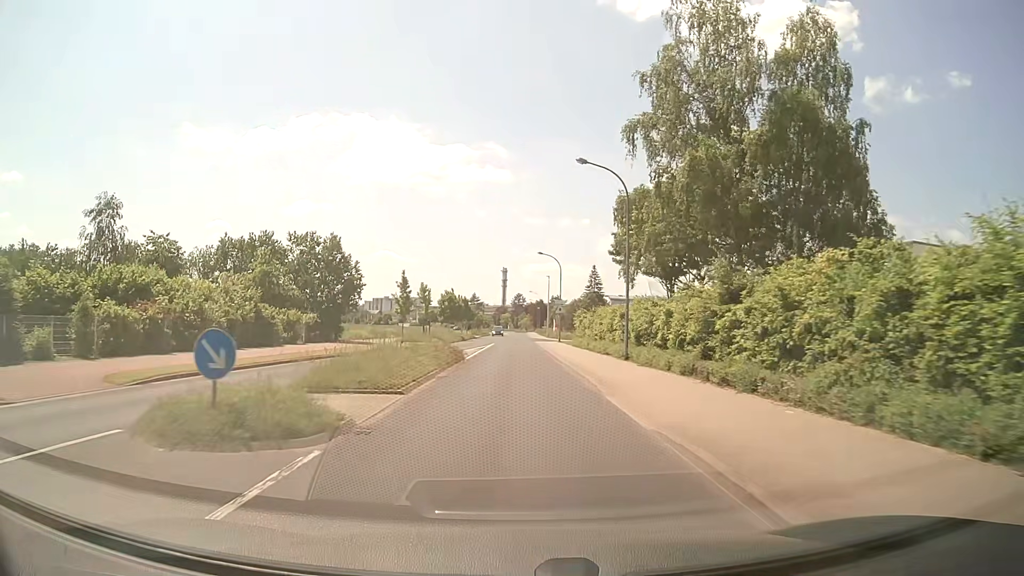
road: tertiary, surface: asphalt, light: Day
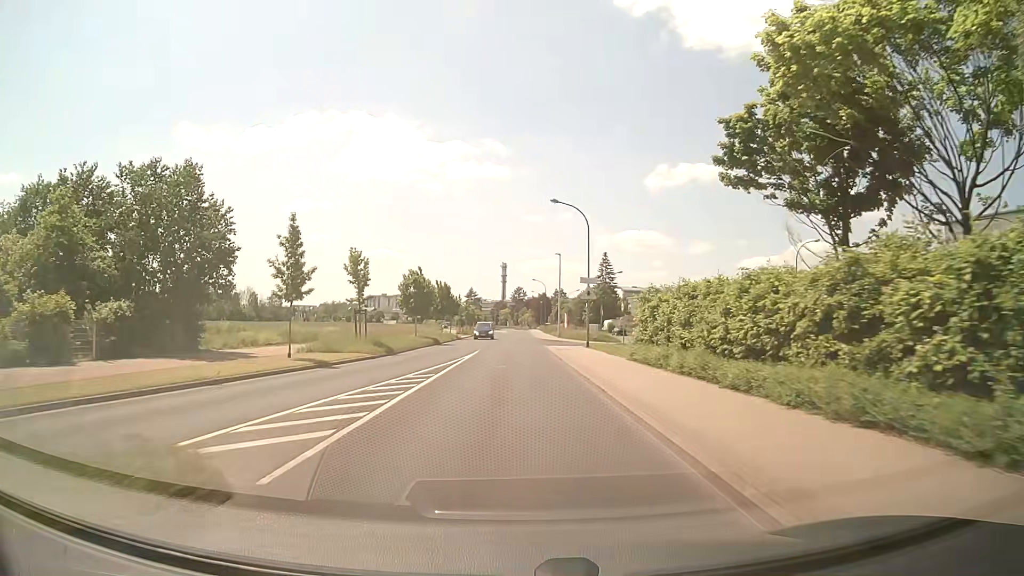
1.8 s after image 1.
(-0.1, +23.8) m; 0°
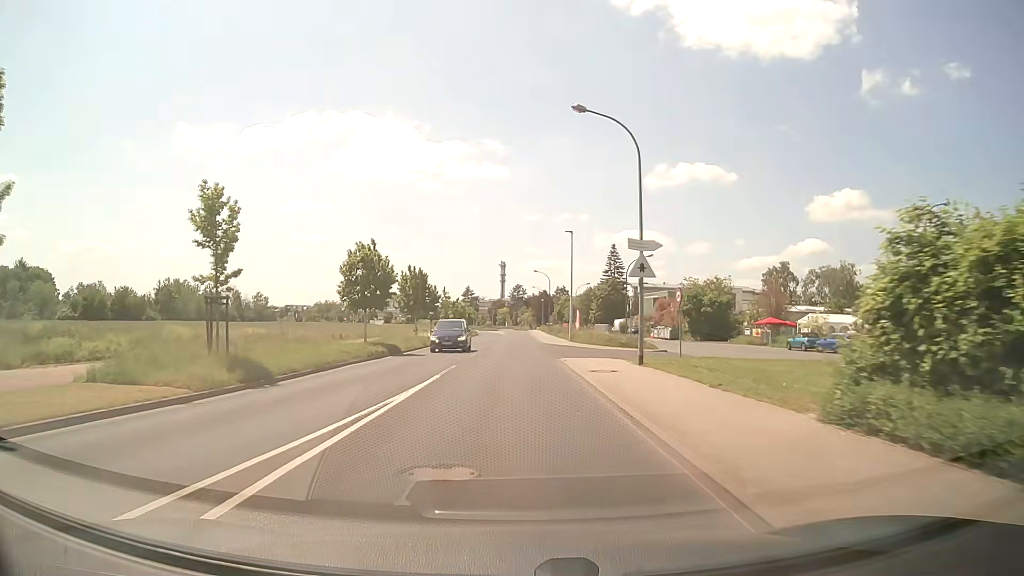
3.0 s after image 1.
(0.0, +15.9) m; 0°
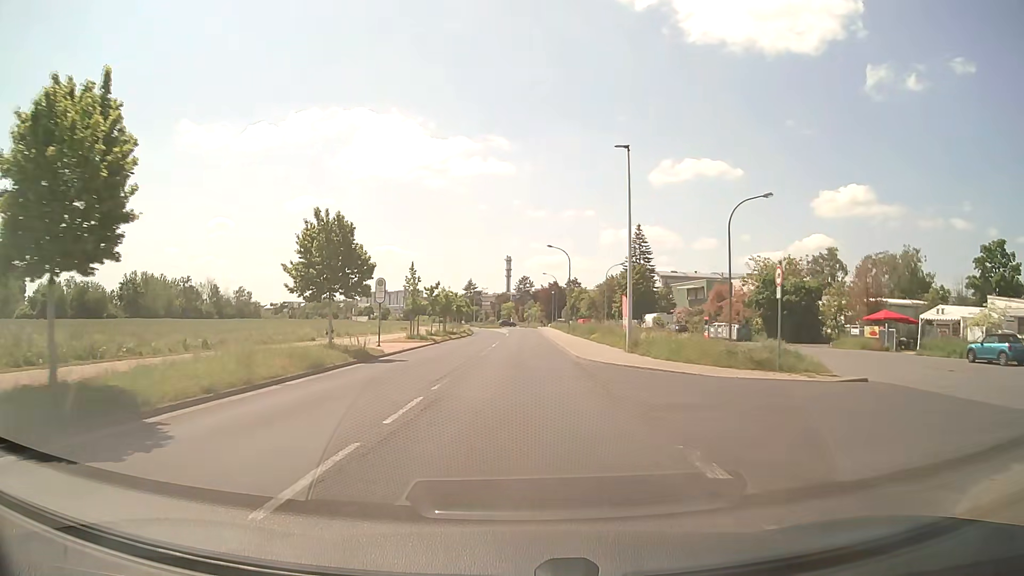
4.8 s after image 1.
(-0.2, +23.8) m; 0°
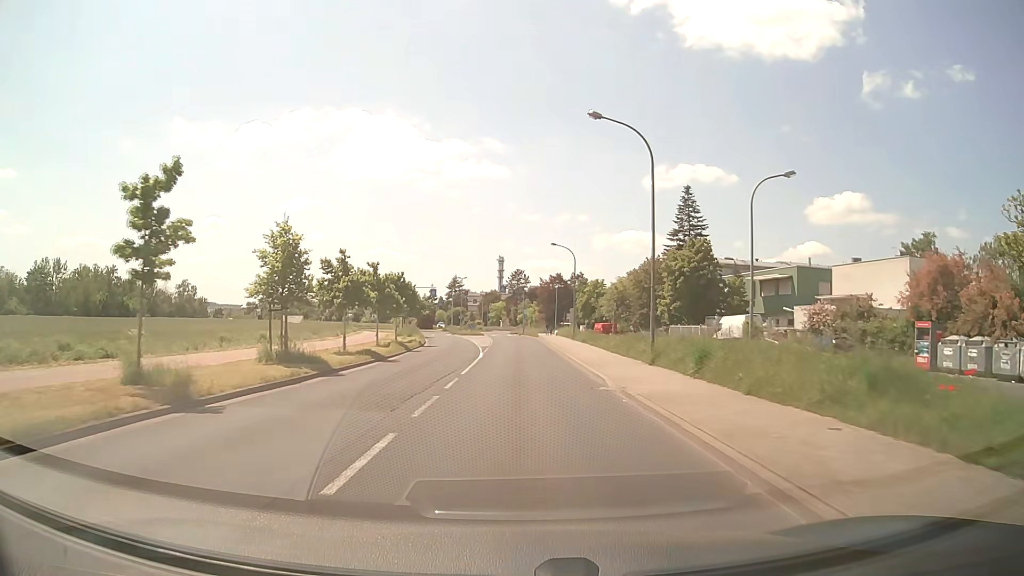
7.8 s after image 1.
(+0.1, +39.7) m; 0°
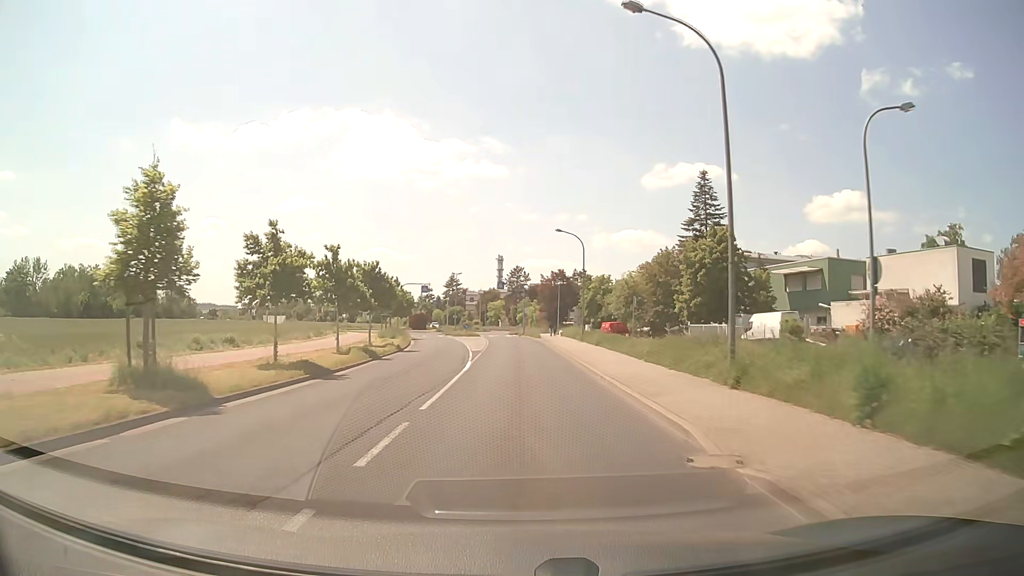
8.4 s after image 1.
(0.0, +7.9) m; 0°
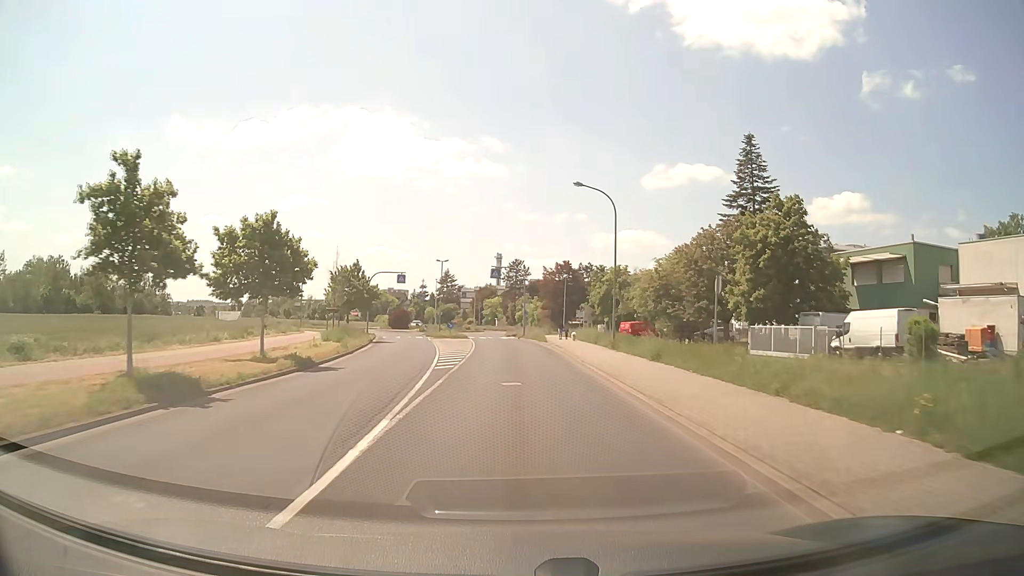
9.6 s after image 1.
(0.0, +15.9) m; 0°
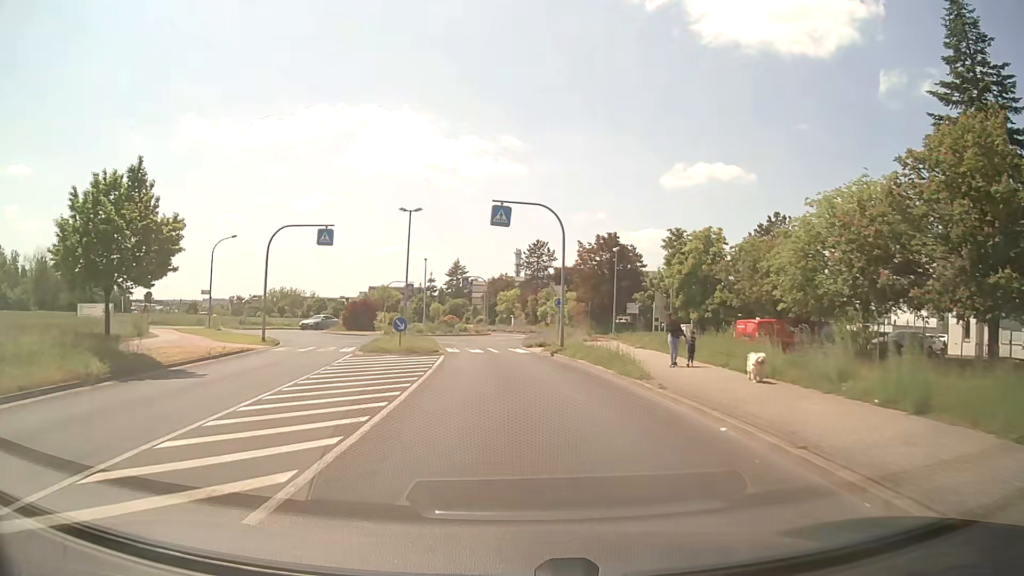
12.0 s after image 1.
(-0.3, +31.6) m; -2°
(0, +10) (0, +20) (-1, +30) (-2, +40) (+1, +49) (+2, +59) (-2, +68) (-6, +78) (-7, +87) (-8, +97) m
